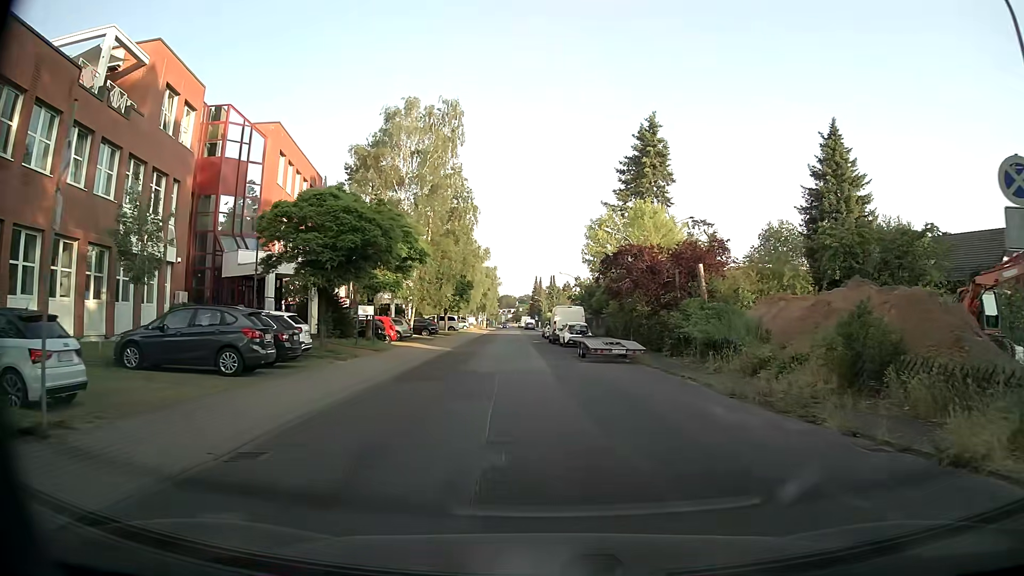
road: unclassified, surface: asphalt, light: Day
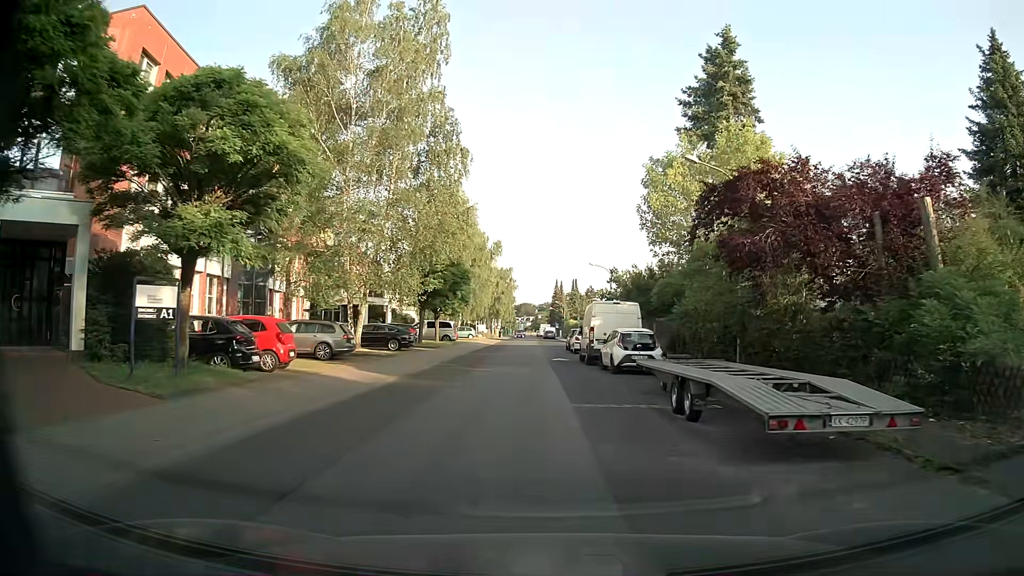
(-0.2, +17.7) m; -1°
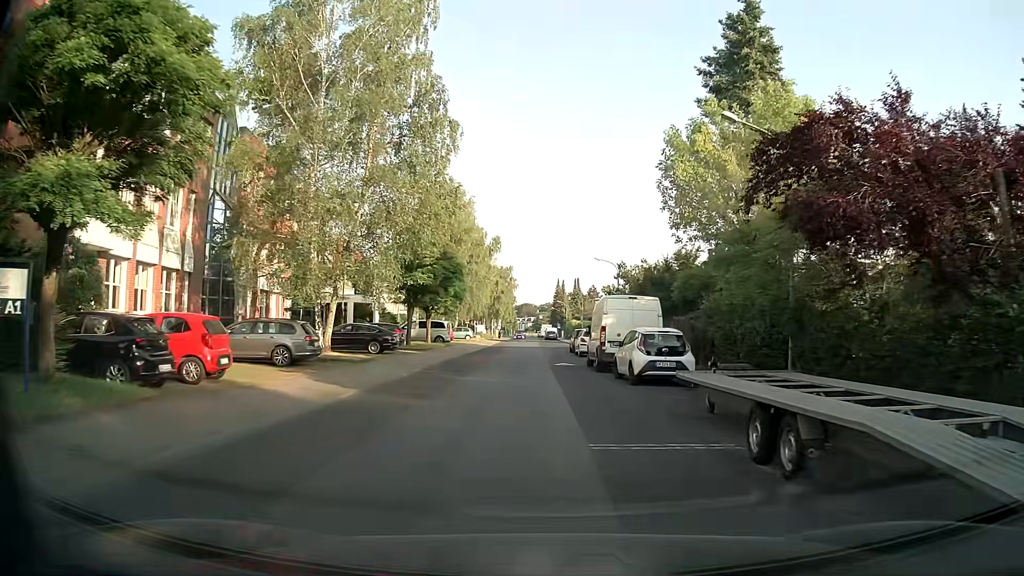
(0.0, +4.4) m; 0°
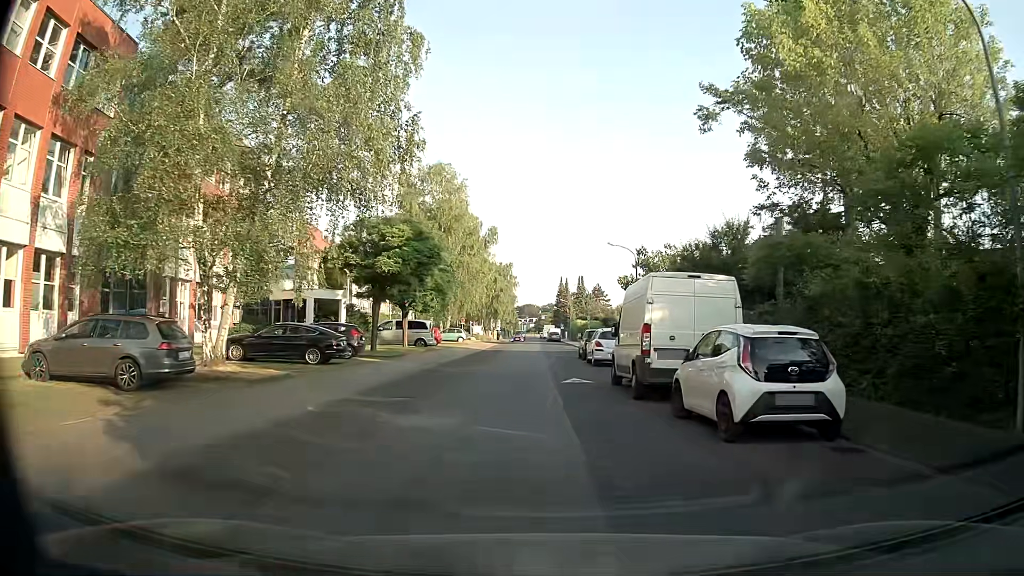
(0.0, +8.8) m; 0°
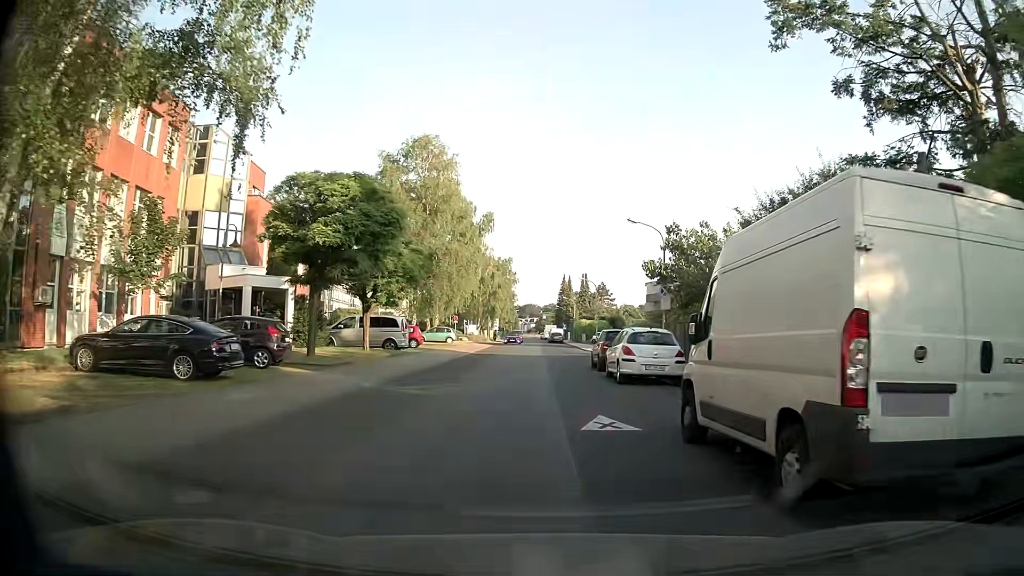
(-0.1, +8.8) m; -1°
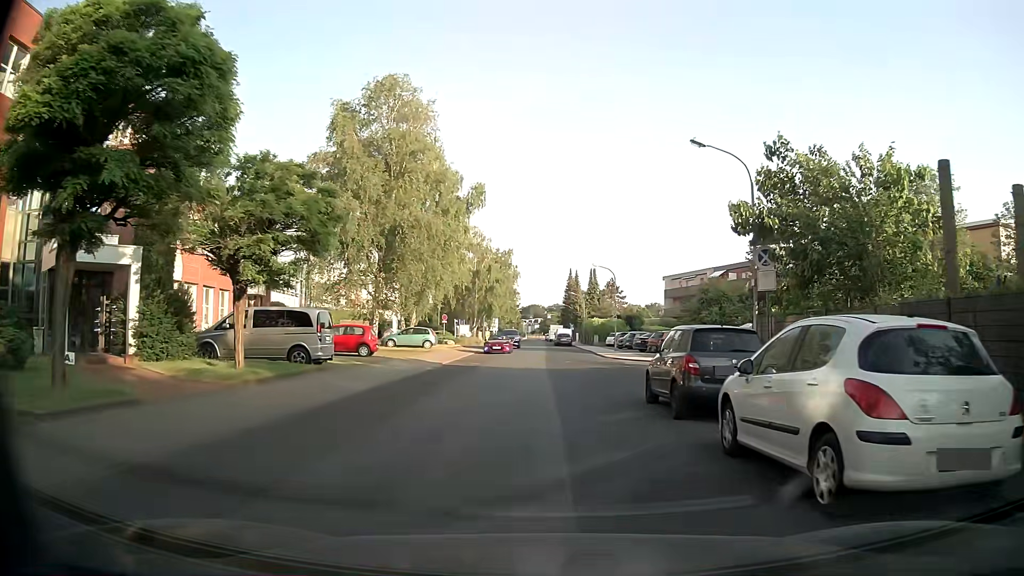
(+0.1, +13.4) m; 0°
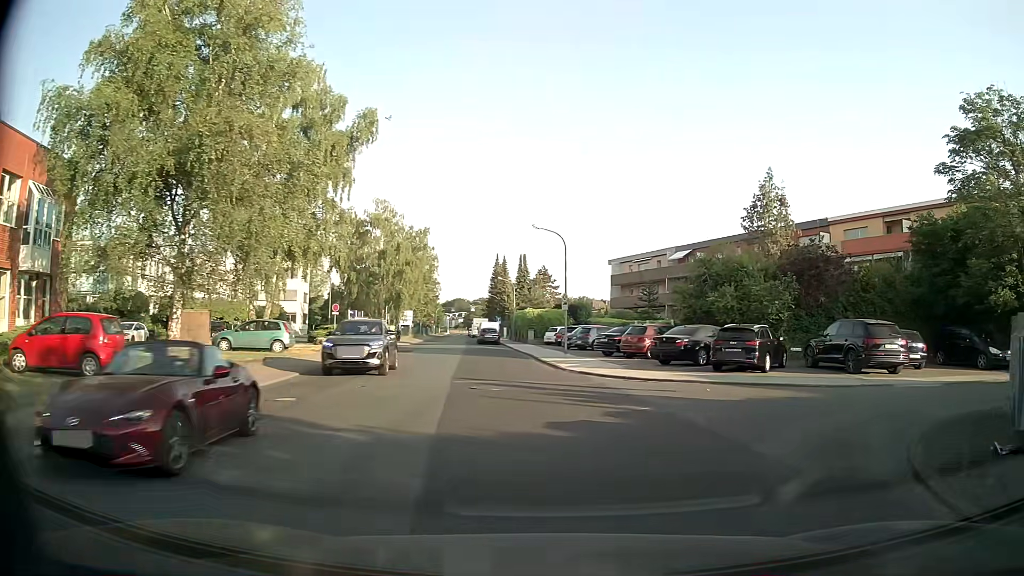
(+0.3, +16.7) m; +6°
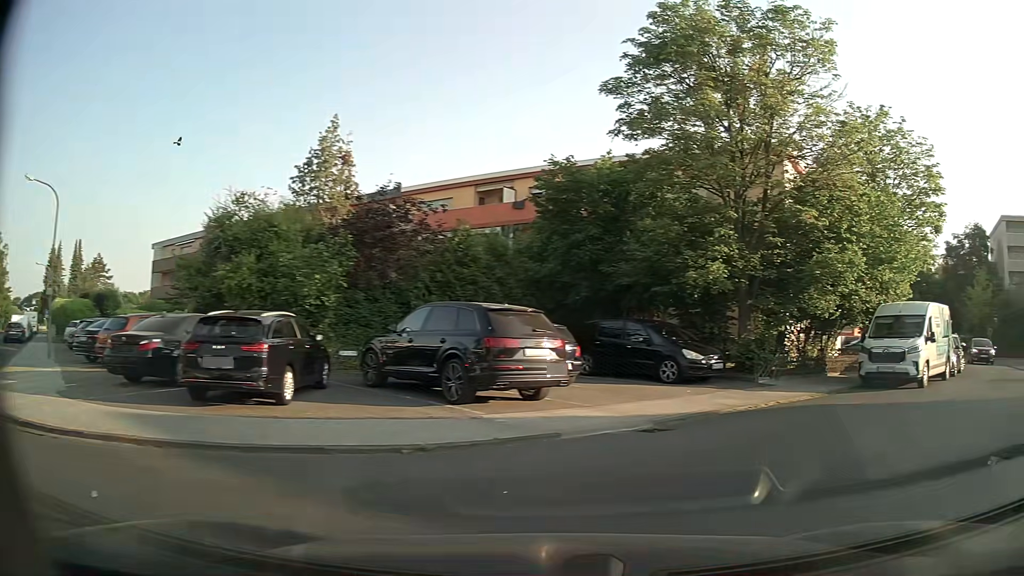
(+2.9, +9.9) m; +37°
